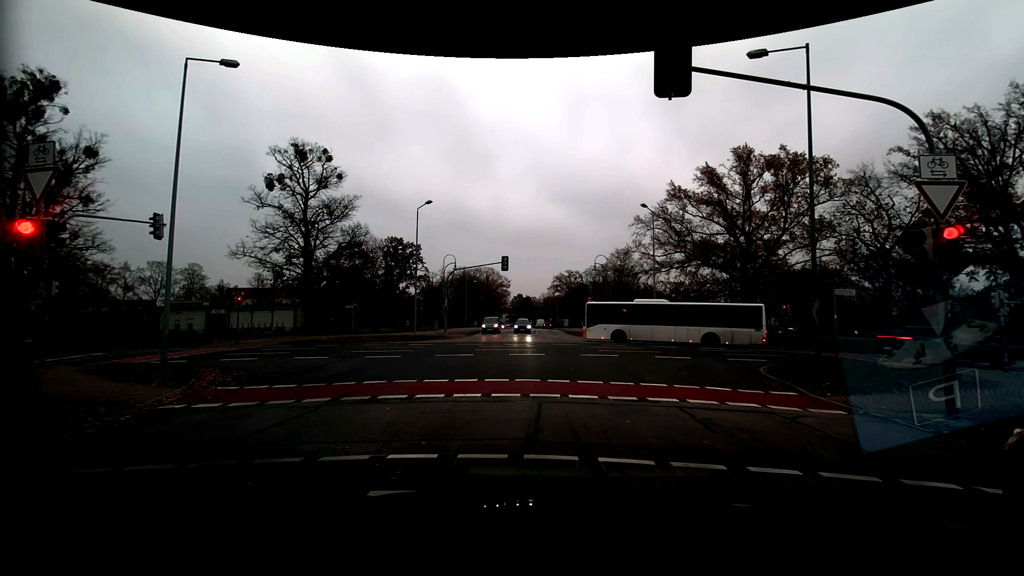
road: residential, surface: asphalt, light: Day
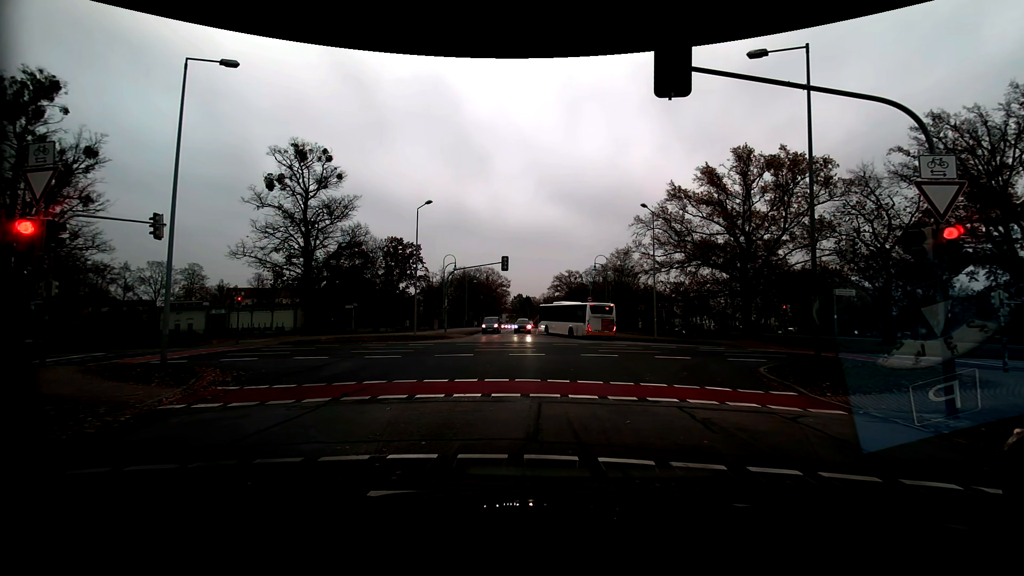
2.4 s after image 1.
(0.0, 0.0) m; 0°
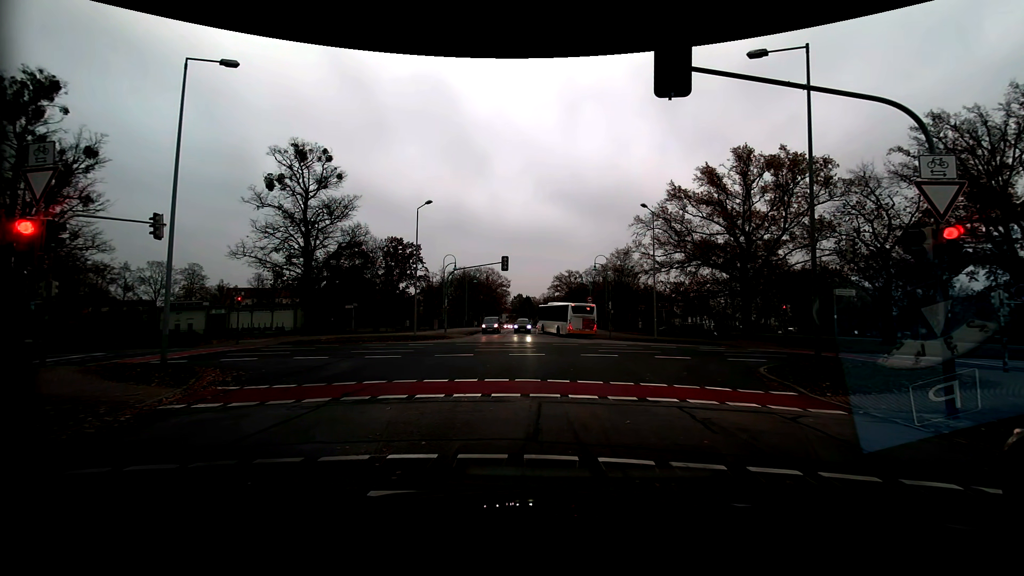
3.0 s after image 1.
(0.0, 0.0) m; 0°
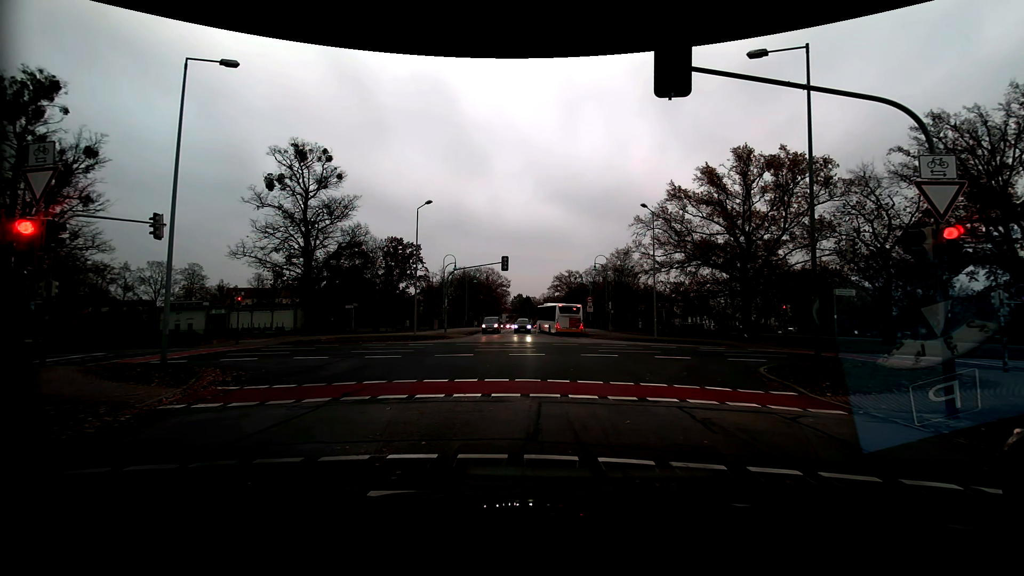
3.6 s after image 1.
(0.0, 0.0) m; 0°
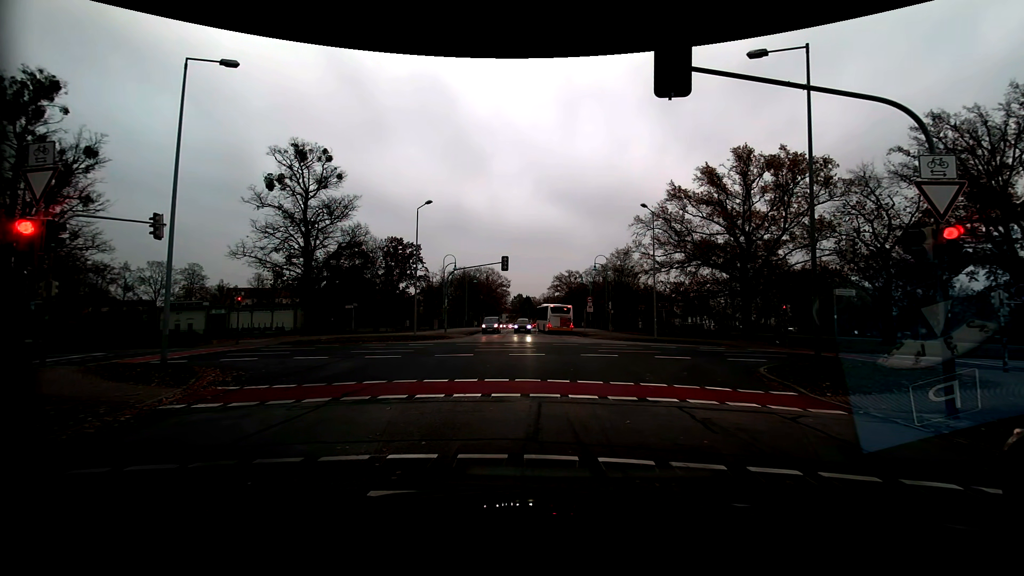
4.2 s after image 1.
(0.0, 0.0) m; 0°
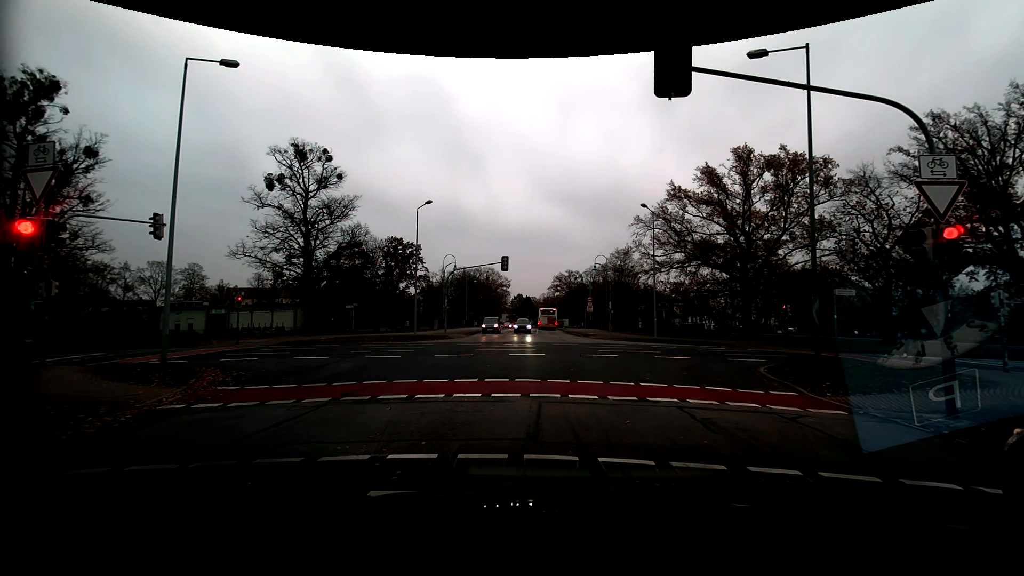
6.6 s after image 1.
(0.0, 0.0) m; 0°
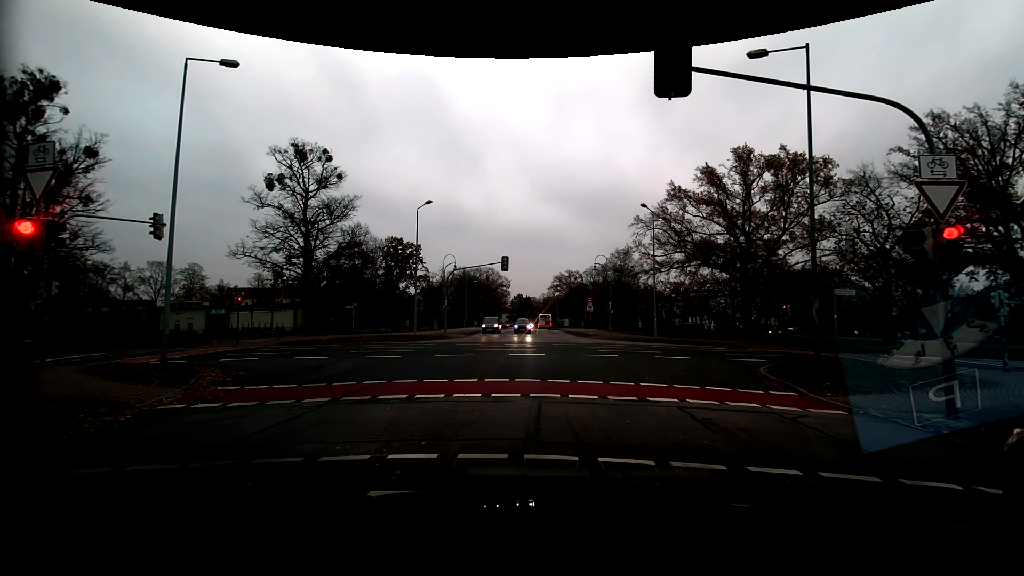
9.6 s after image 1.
(0.0, 0.0) m; 0°
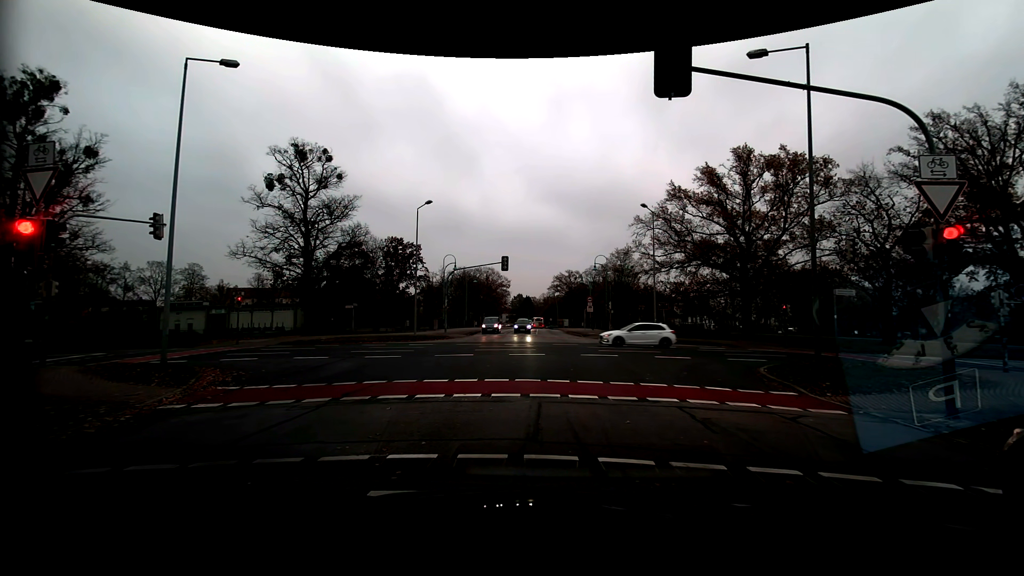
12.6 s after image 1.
(0.0, 0.0) m; 0°
(0, +10) (0, +20) (-5, +29) (-14, +31) (-24, +31) (-34, +30) (-44, +29) (-54, +27) (-63, +24) (-73, +22) m
